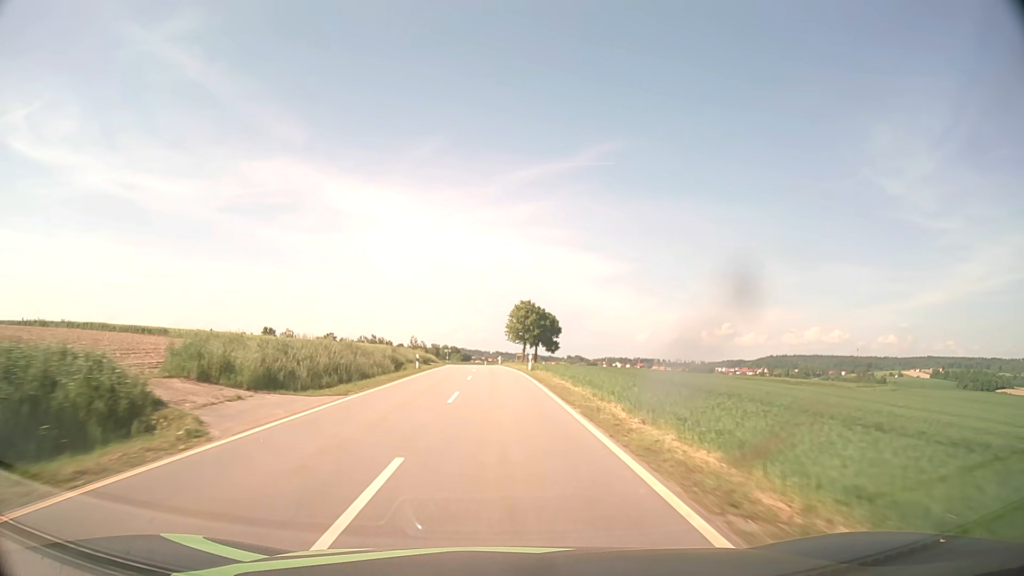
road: tertiary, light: Day
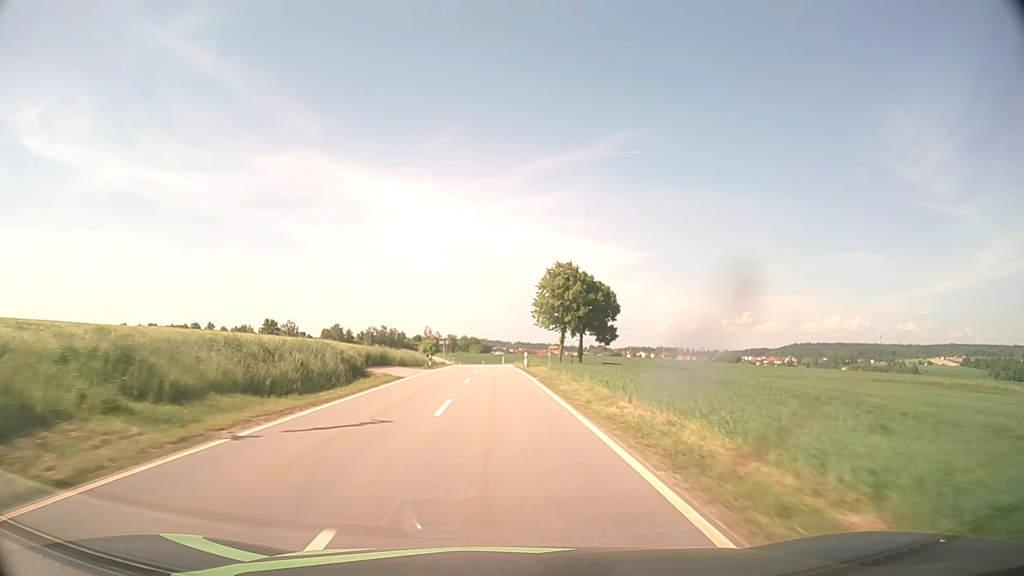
(-0.6, +39.7) m; -2°
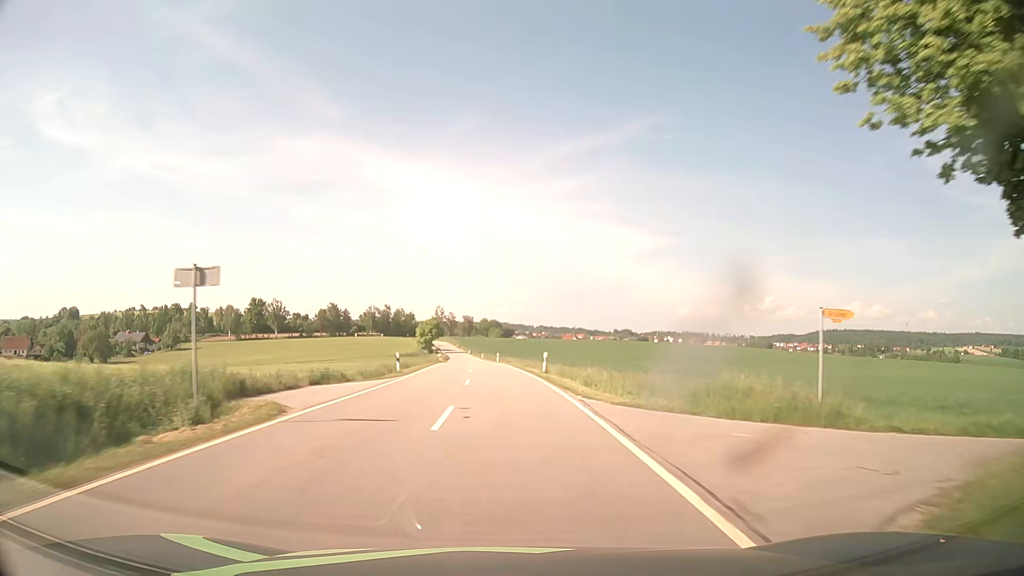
(-1.2, +63.2) m; -2°
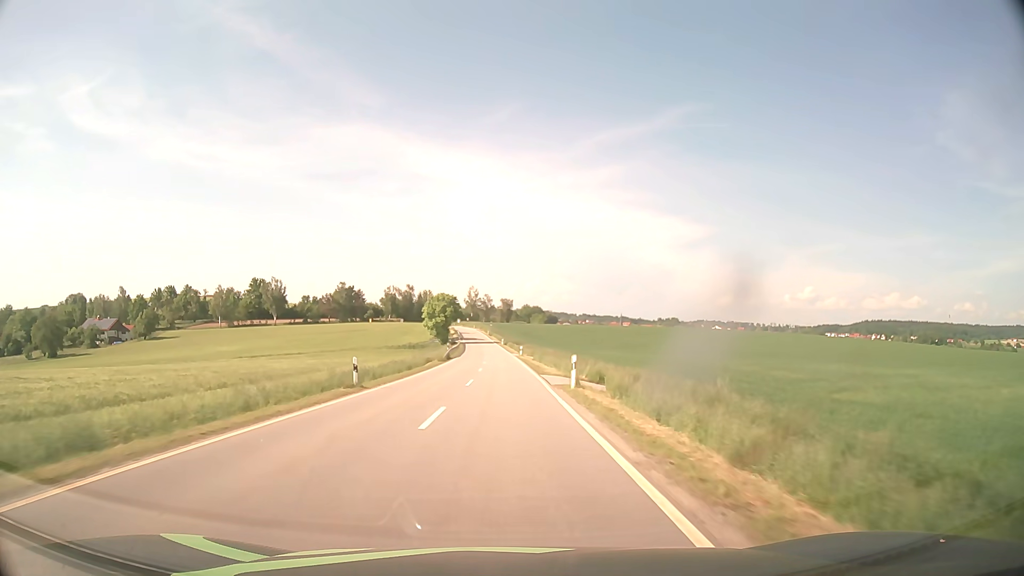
(-1.6, +60.4) m; -3°
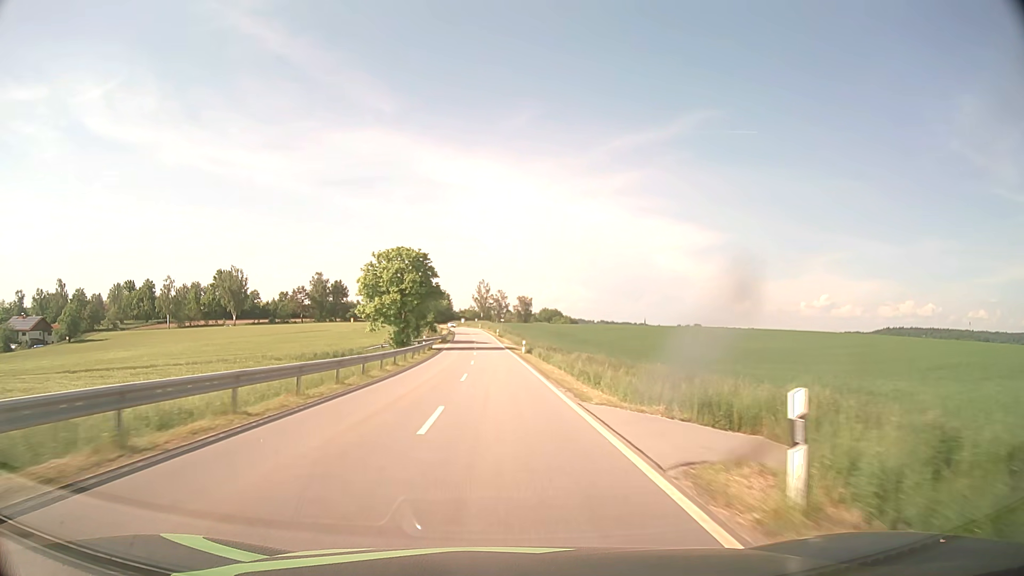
(-0.7, +62.1) m; -1°
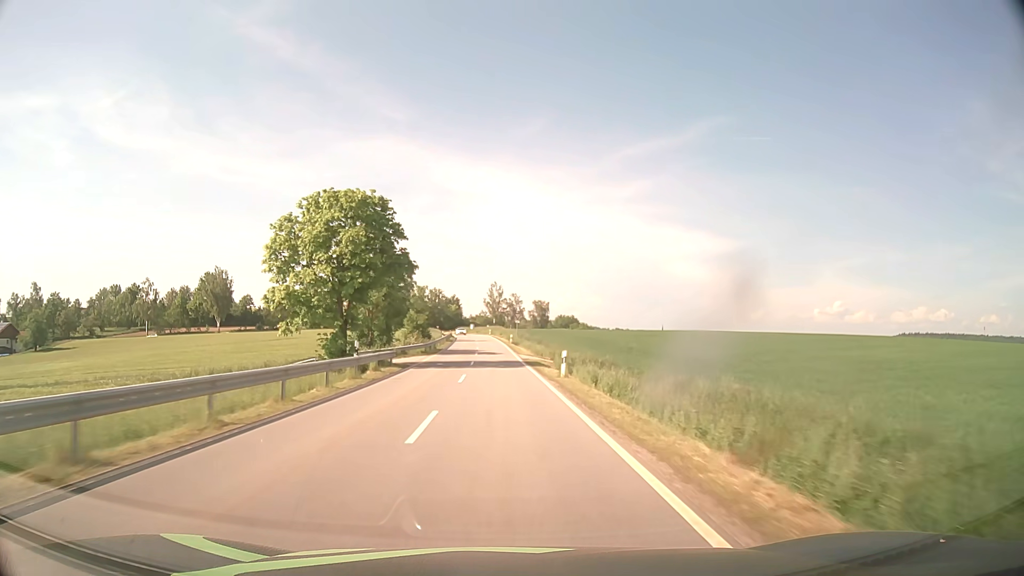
(-0.2, +25.1) m; -1°
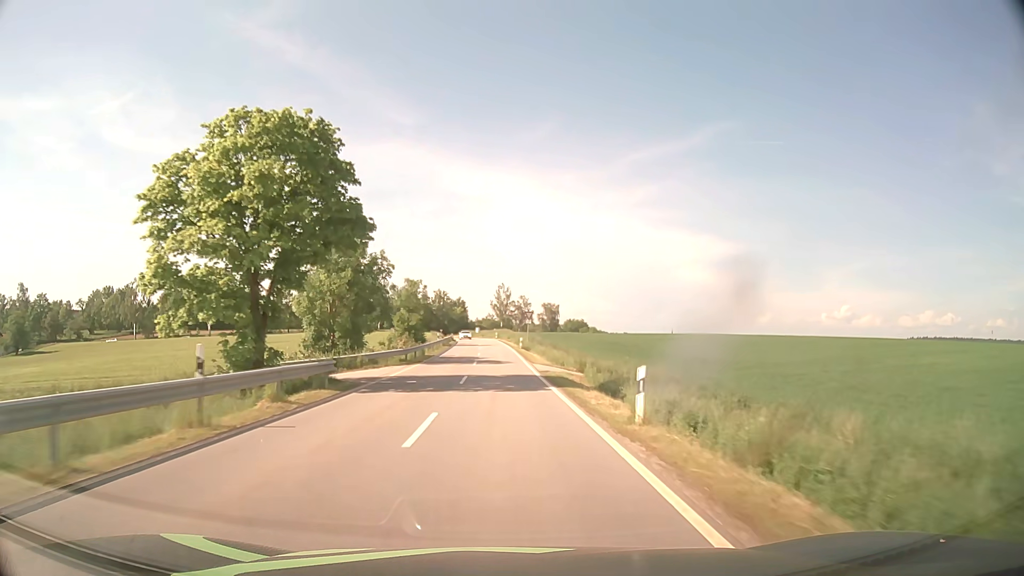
(-0.1, +12.5) m; -1°
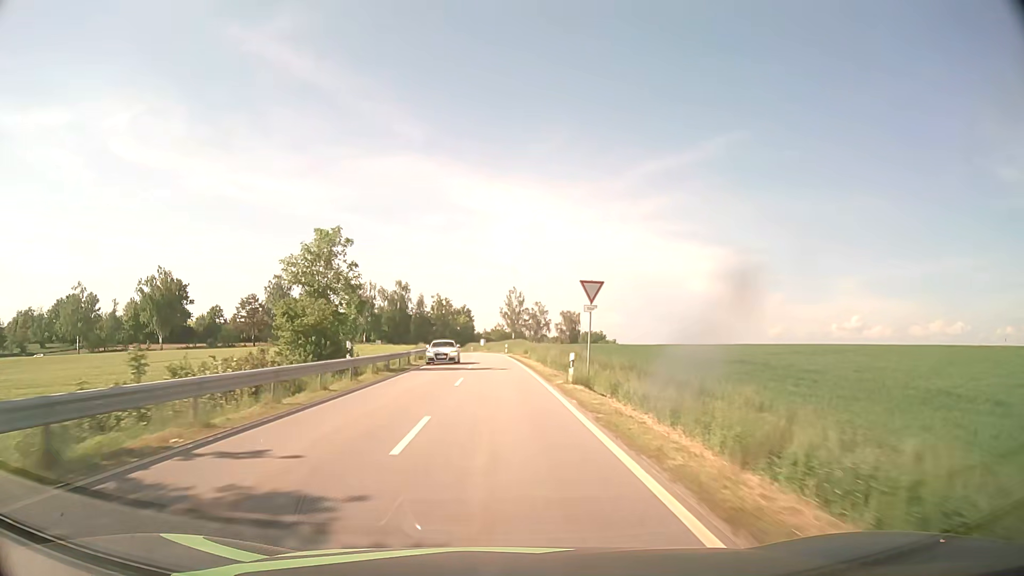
(-0.4, +37.0) m; -1°
(0, +10) (0, +20) (0, +30) (-1, +40) (-1, +50) (-1, +60) (-2, +70) (-3, +80) (-4, +90) (-5, +100) m
